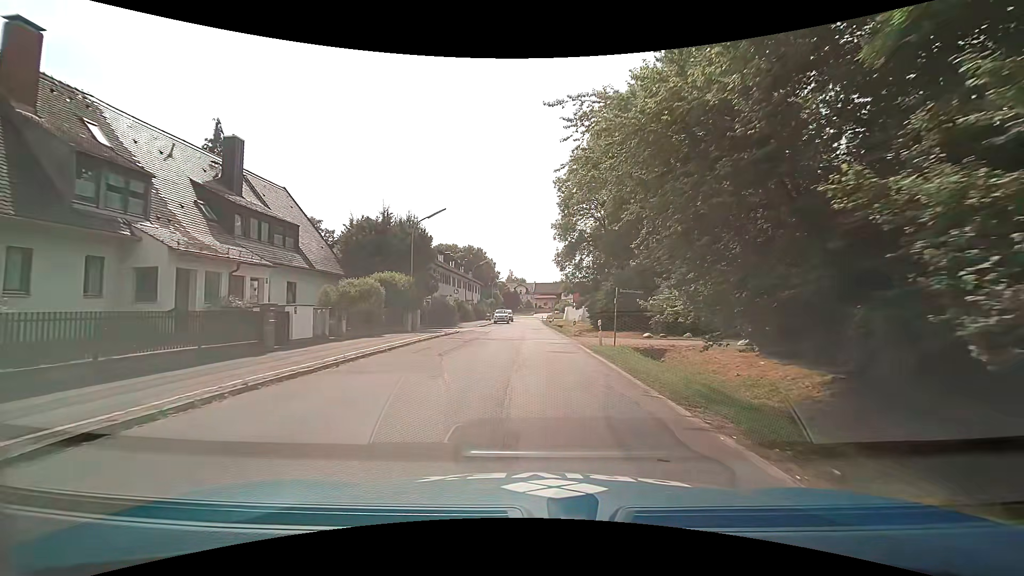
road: tertiary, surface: asphalt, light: Day
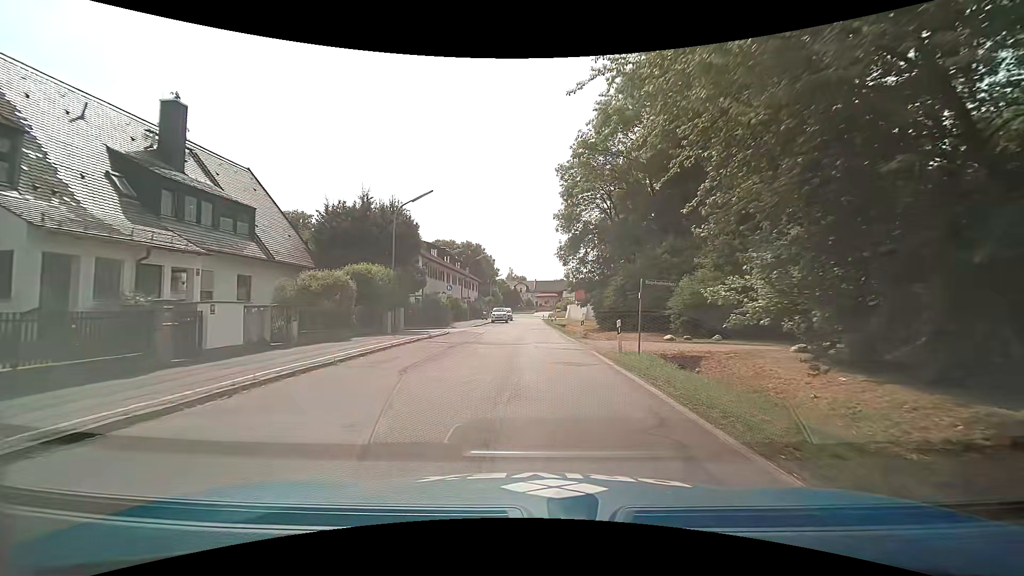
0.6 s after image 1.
(0.0, +4.6) m; -1°
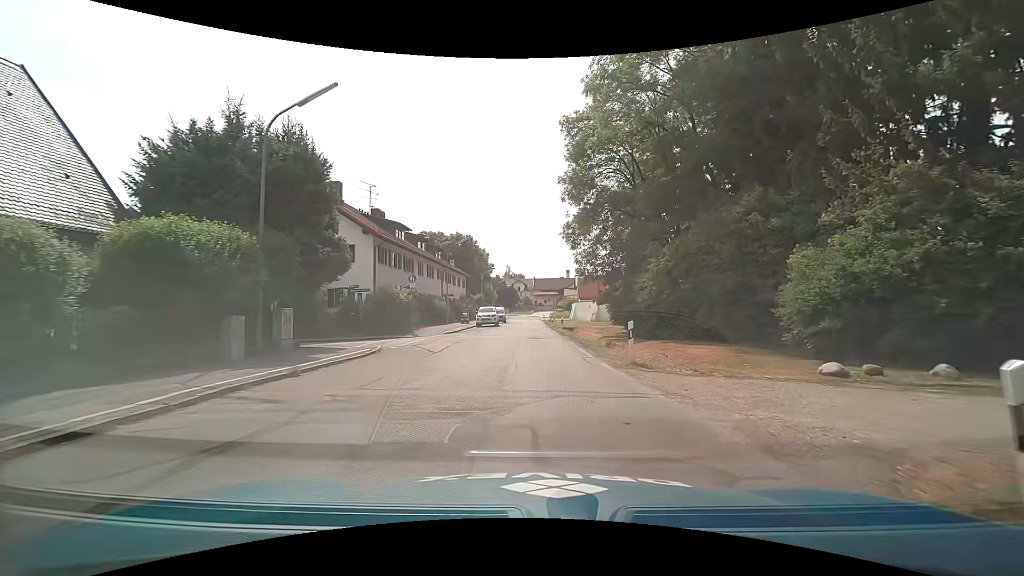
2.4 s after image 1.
(+0.2, +13.9) m; -2°
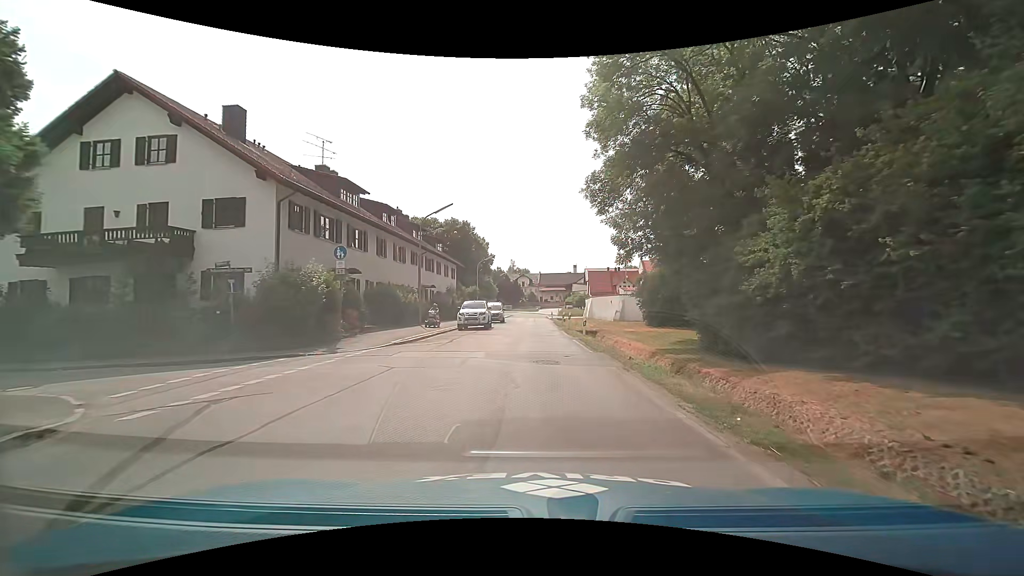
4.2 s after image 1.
(+0.4, +13.3) m; +2°
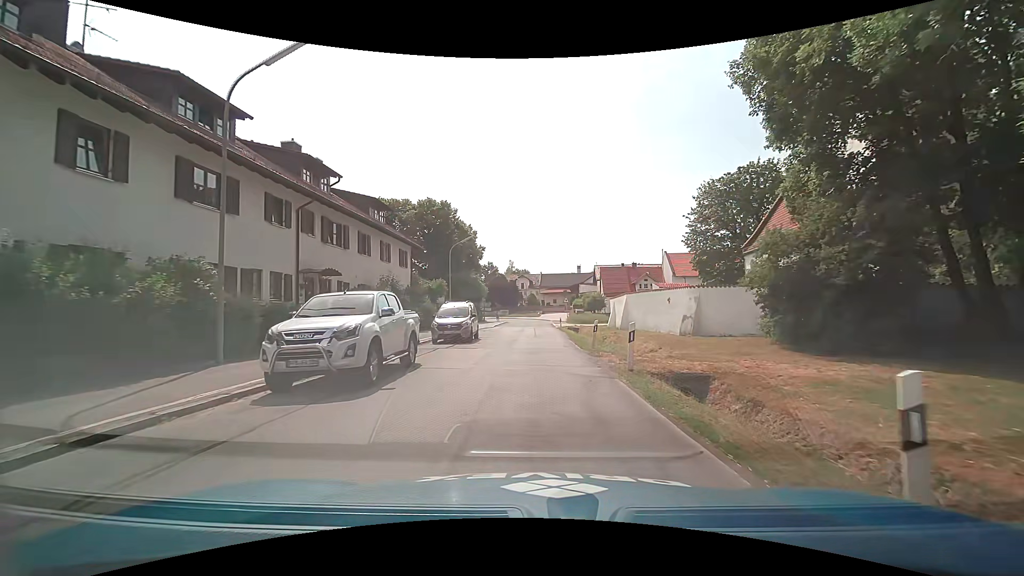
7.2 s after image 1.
(+0.2, +21.3) m; 0°
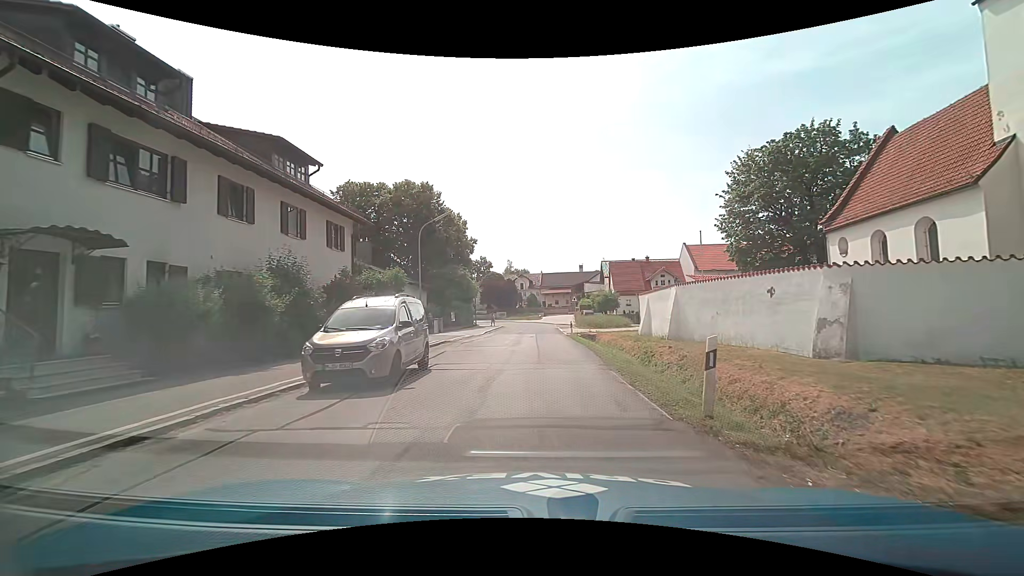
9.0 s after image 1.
(-0.2, +12.0) m; +1°
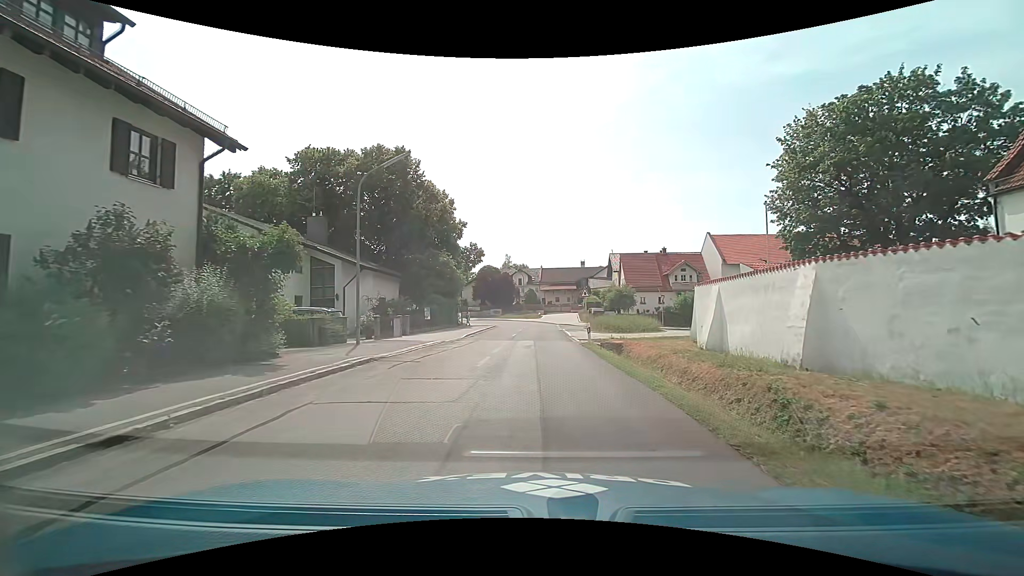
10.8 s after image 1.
(-0.2, +11.4) m; 0°
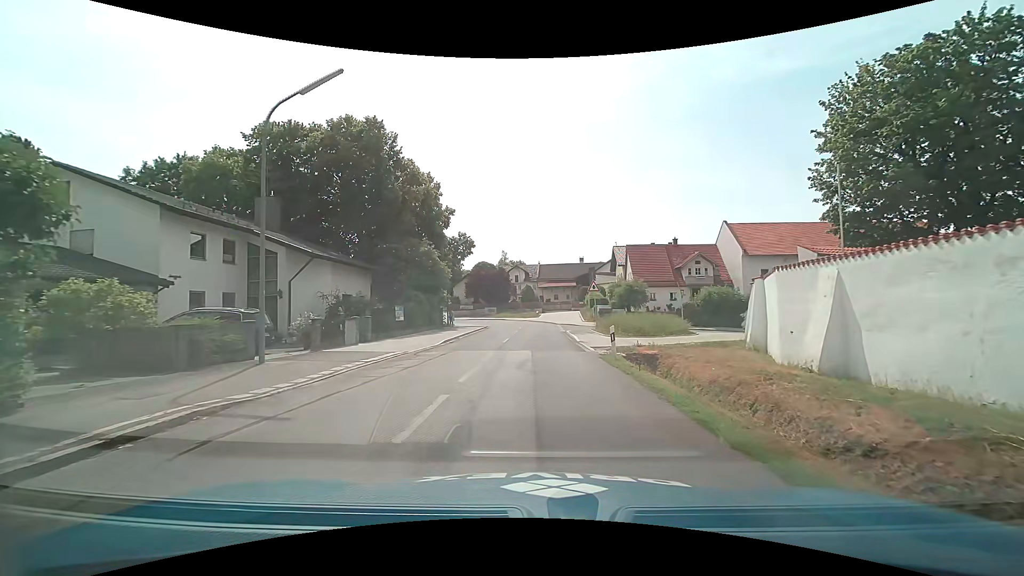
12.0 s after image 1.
(-0.1, +7.2) m; -1°
(0, +10) (0, +20) (0, +30) (0, +40) (0, +50) (-1, +60) (-5, +69) (-11, +77) (-17, +85) (-20, +94) m
